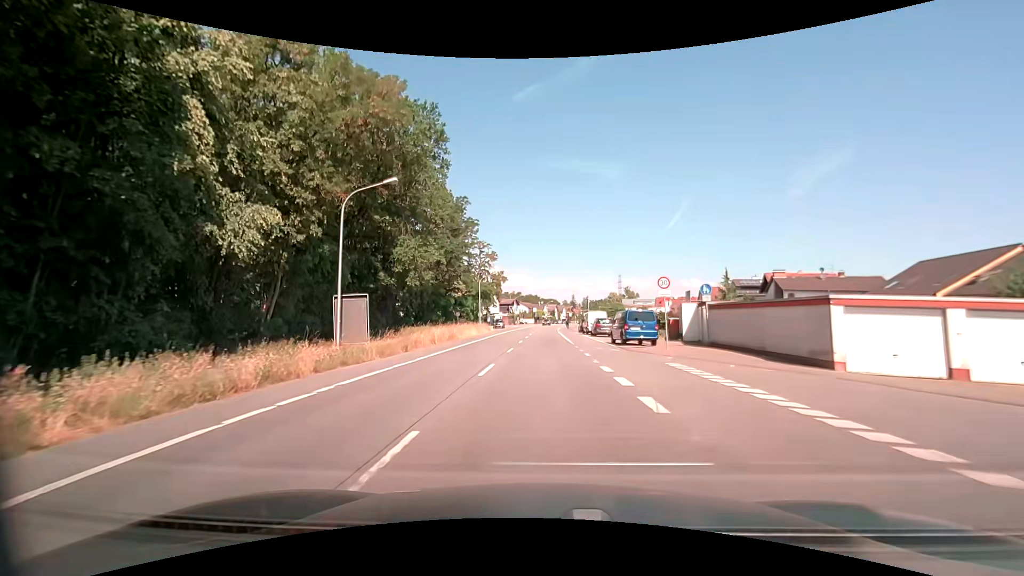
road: primary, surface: asphalt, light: Day
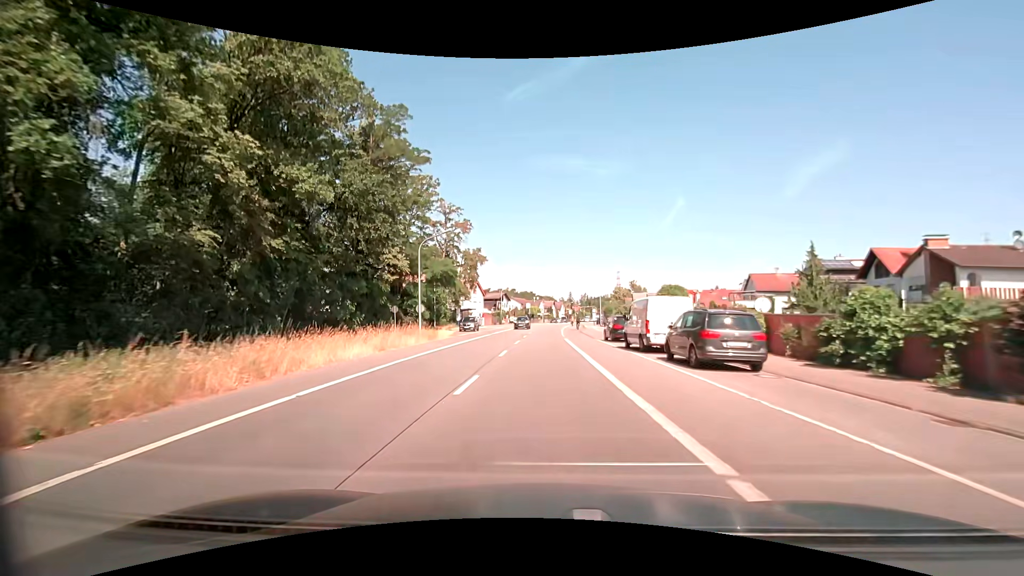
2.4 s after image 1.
(0.0, +30.2) m; 0°
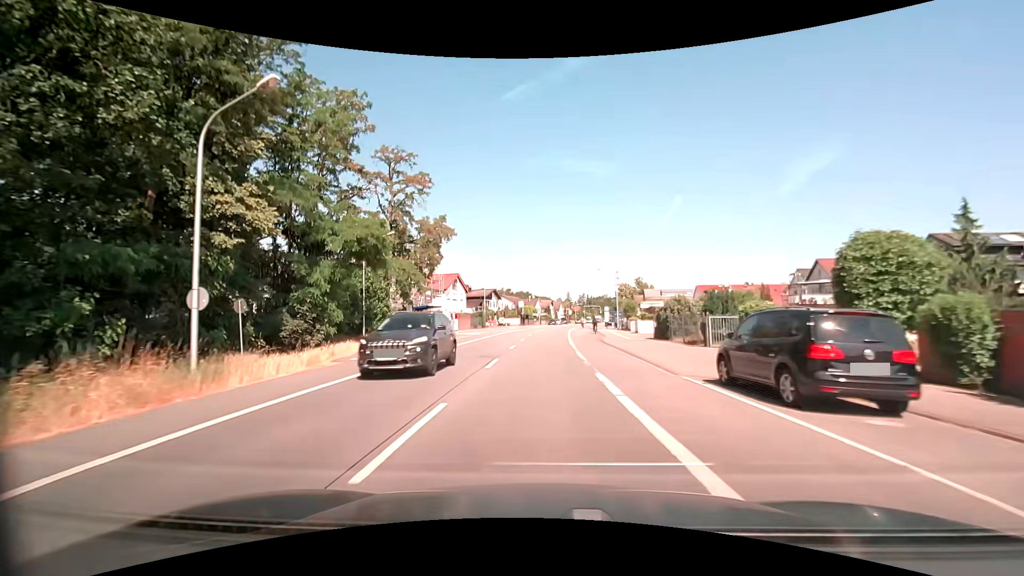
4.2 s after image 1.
(+0.1, +22.6) m; 0°
(0, +10) (0, +20) (0, +30) (0, +40) (+1, +50) (+1, +60) (+2, +70) (+3, +80) (+4, +90) (+5, +100) m
